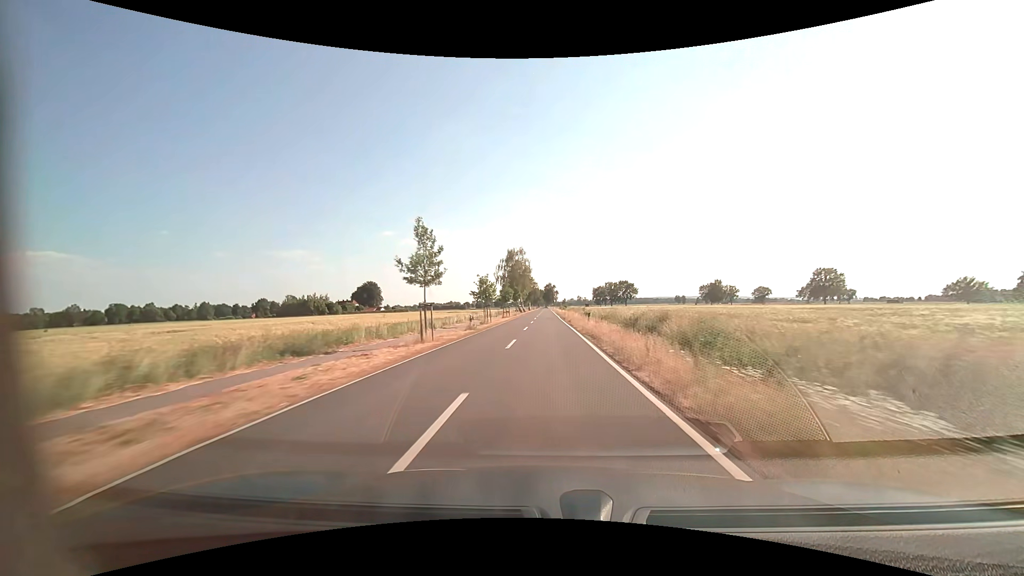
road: tertiary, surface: asphalt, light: Day
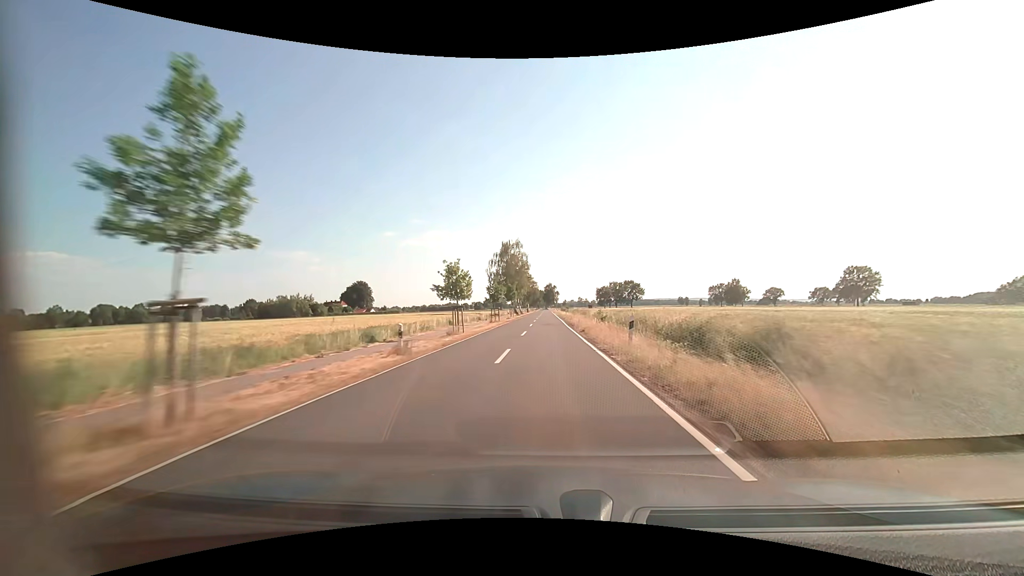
(0.0, +15.8) m; 0°
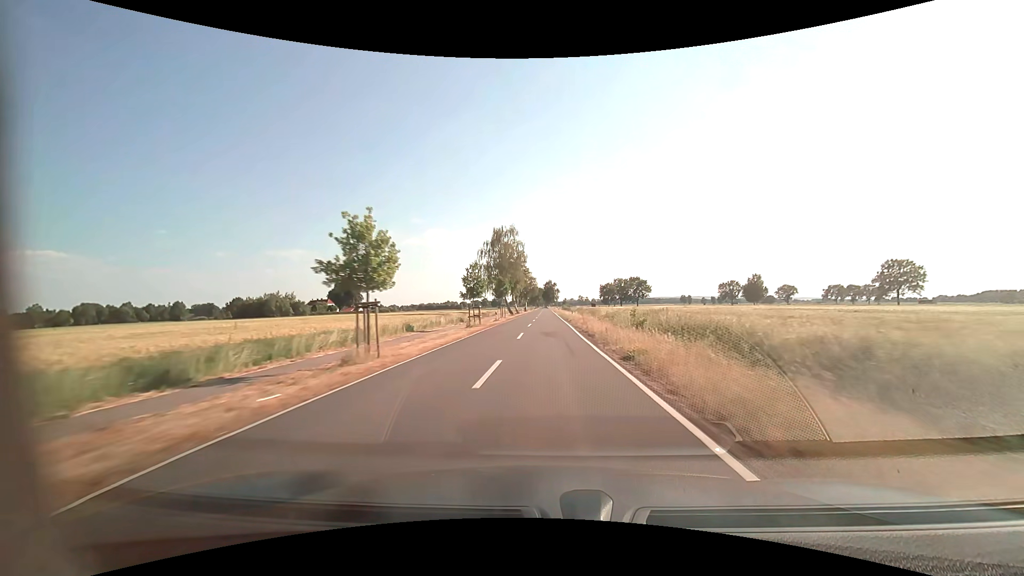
(0.0, +15.8) m; 0°
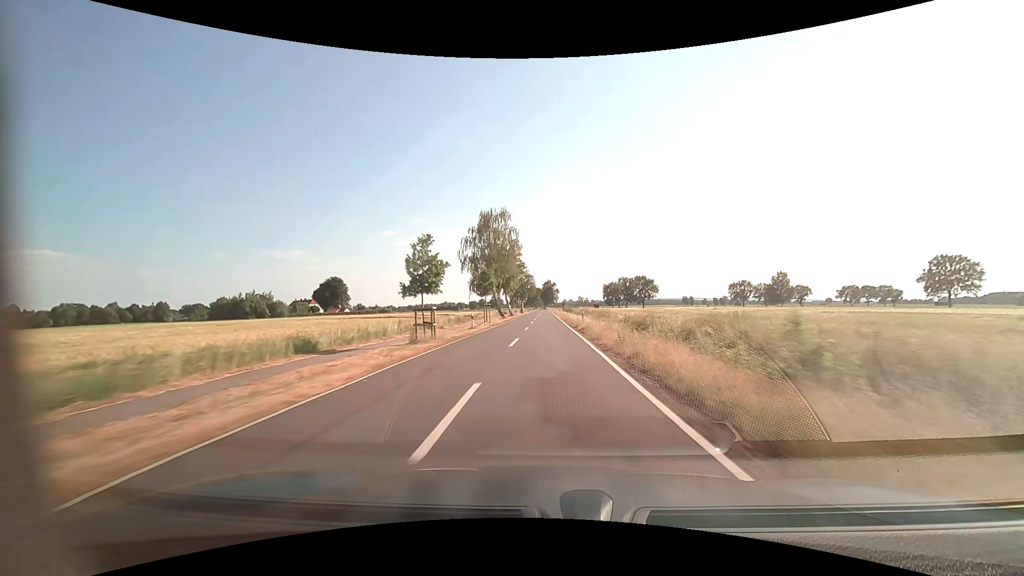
(0.0, +15.8) m; 0°
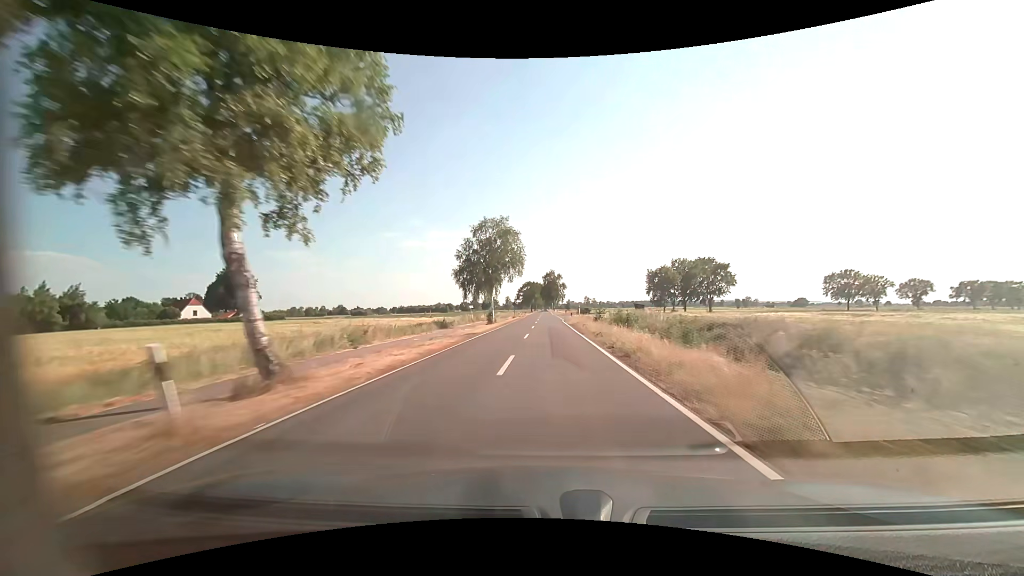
(-0.2, +79.0) m; 0°
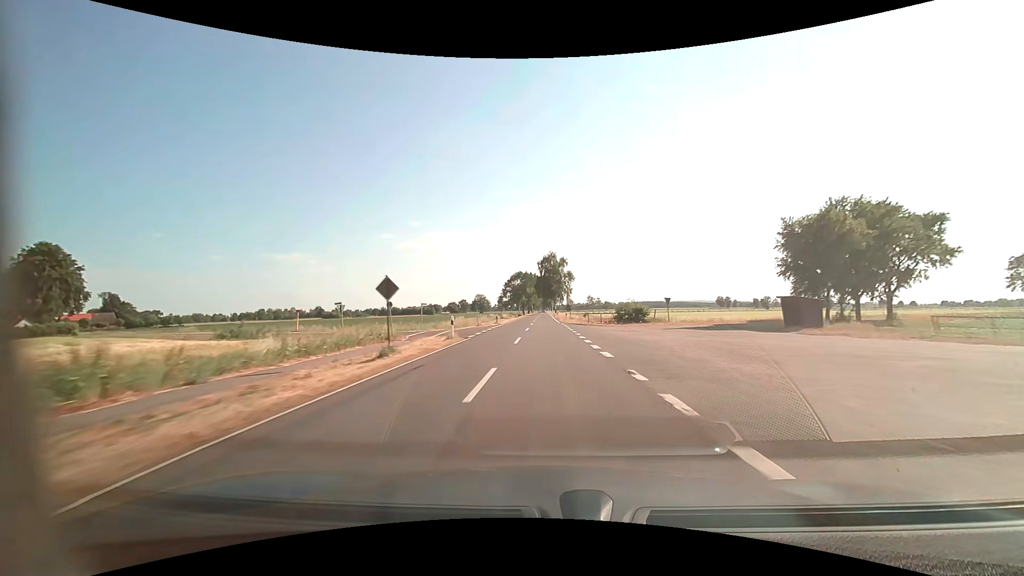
(+0.2, +63.2) m; 0°
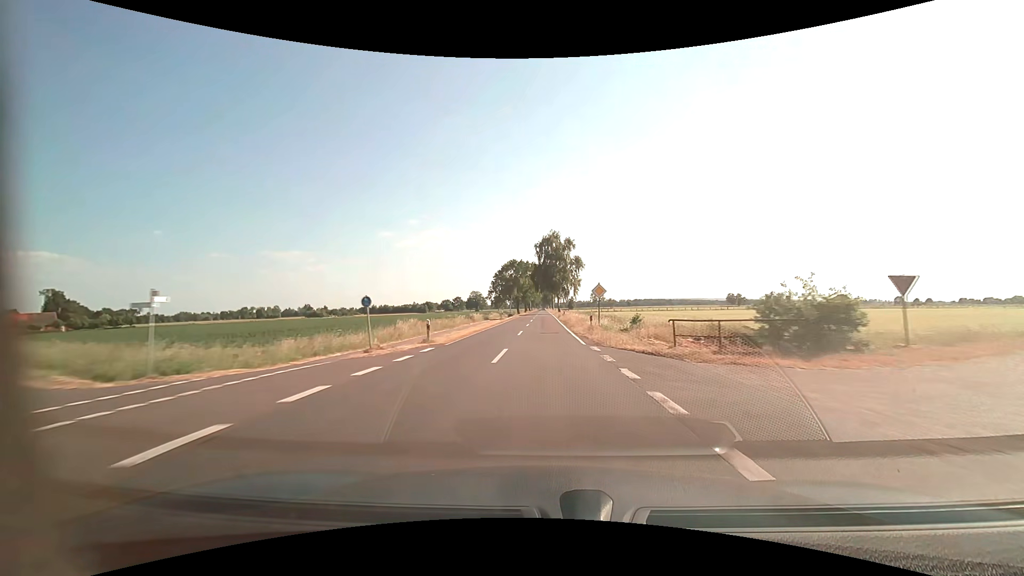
(0.0, +31.6) m; 0°
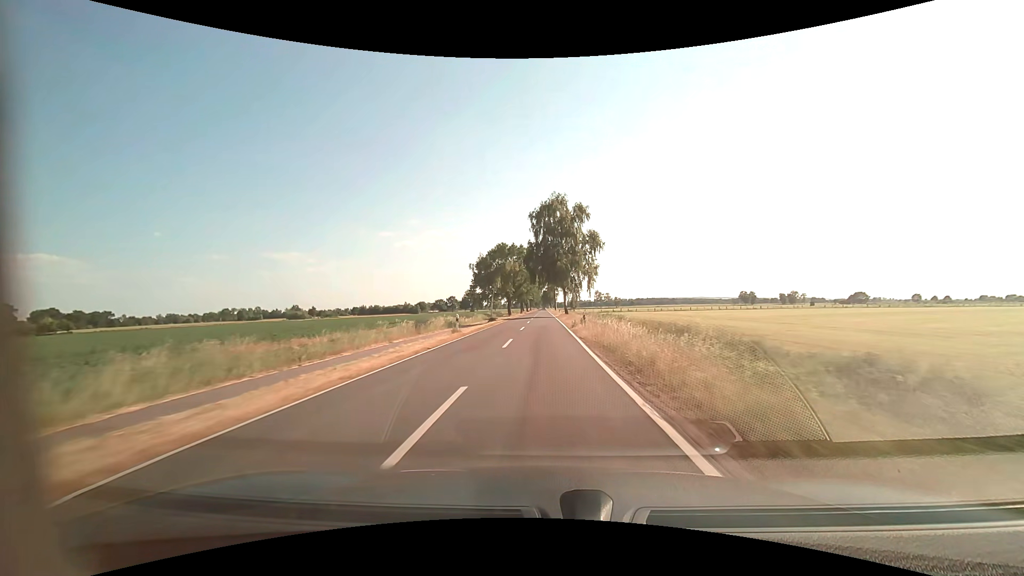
(0.0, +31.6) m; 0°
(0, +10) (0, +20) (0, +30) (0, +40) (0, +50) (0, +60) (0, +70) (0, +80) (0, +90) (0, +100) m
